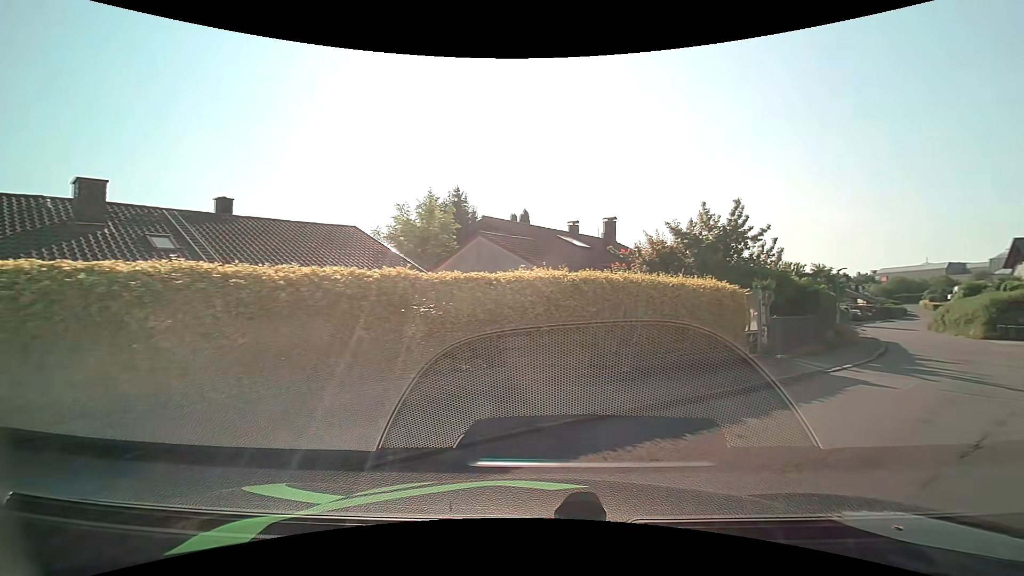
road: residential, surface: asphalt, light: Day
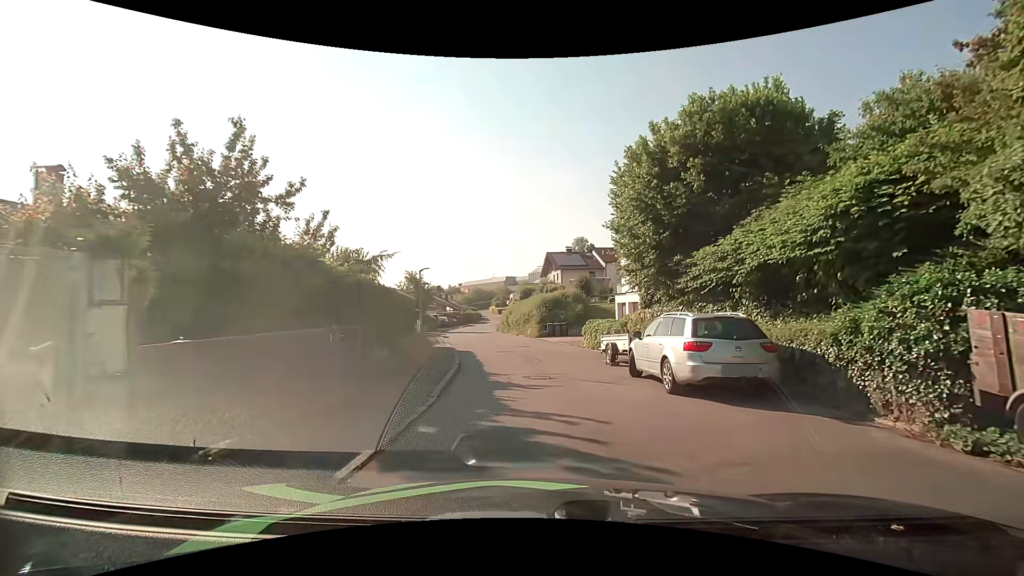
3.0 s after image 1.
(+4.8, +9.6) m; +40°
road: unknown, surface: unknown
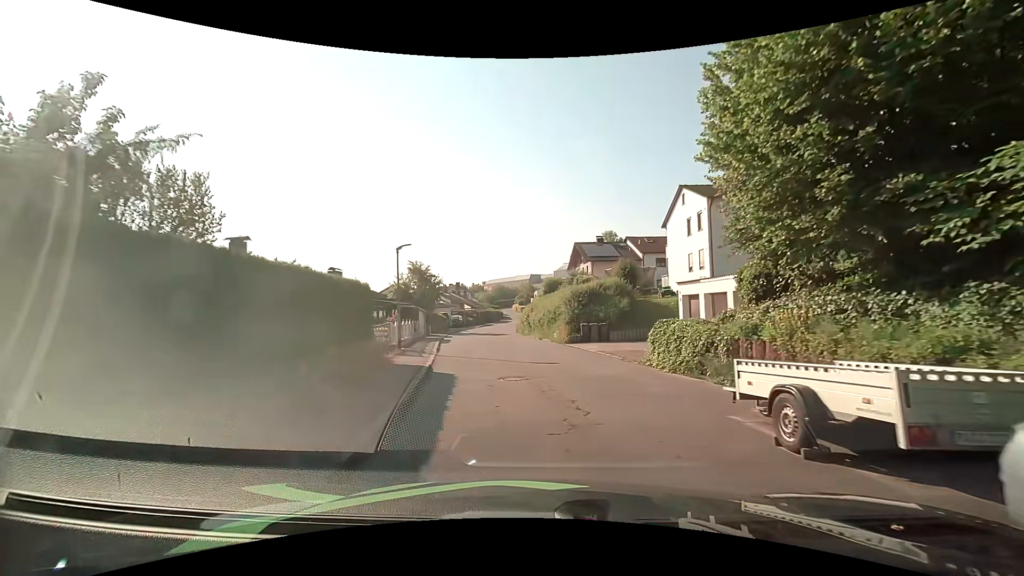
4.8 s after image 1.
(-0.2, +9.4) m; -3°
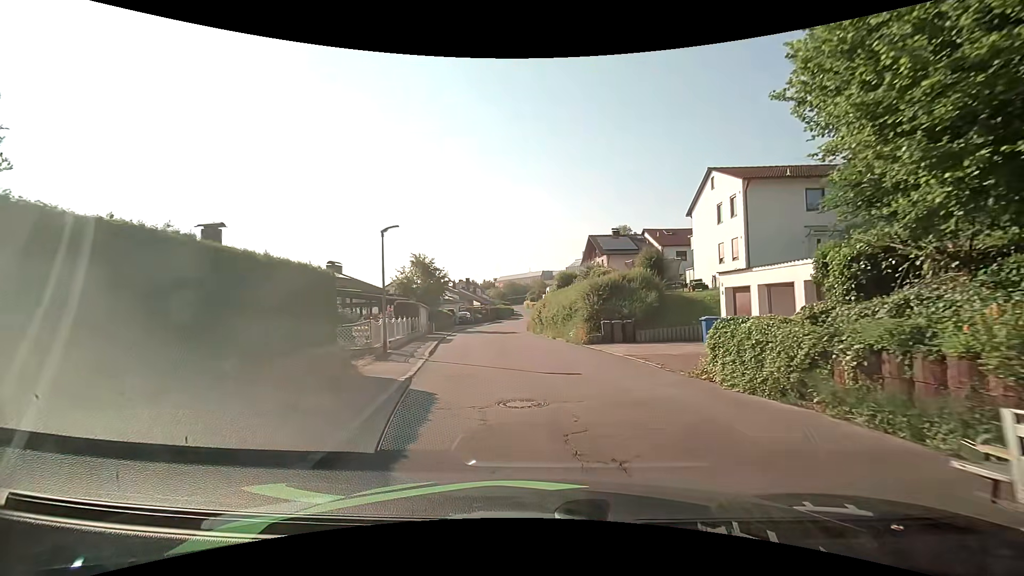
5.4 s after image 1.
(0.0, +3.6) m; -1°
